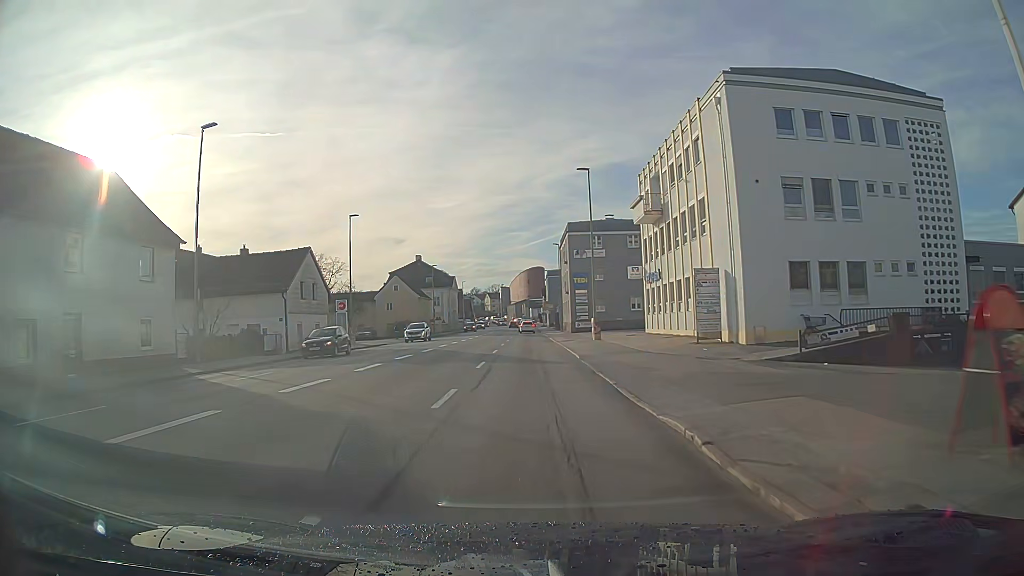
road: tertiary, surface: asphalt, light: Day
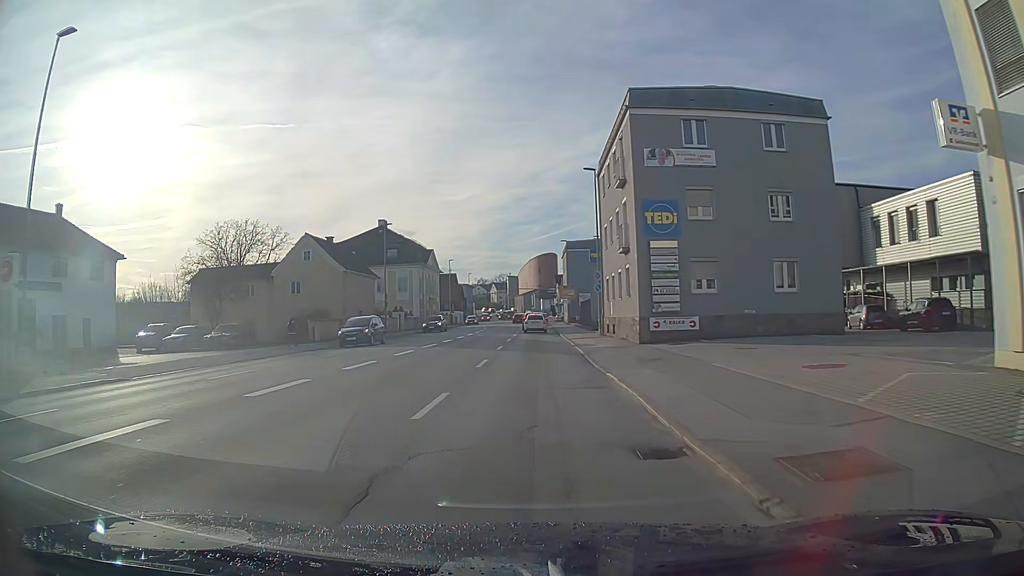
(-0.2, +37.6) m; -1°
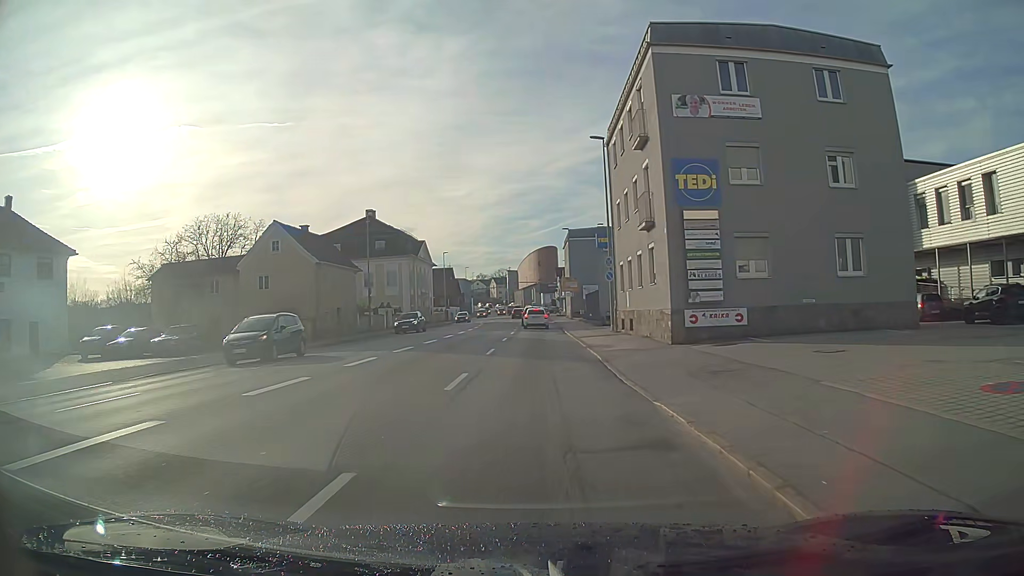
(0.0, +6.1) m; 0°
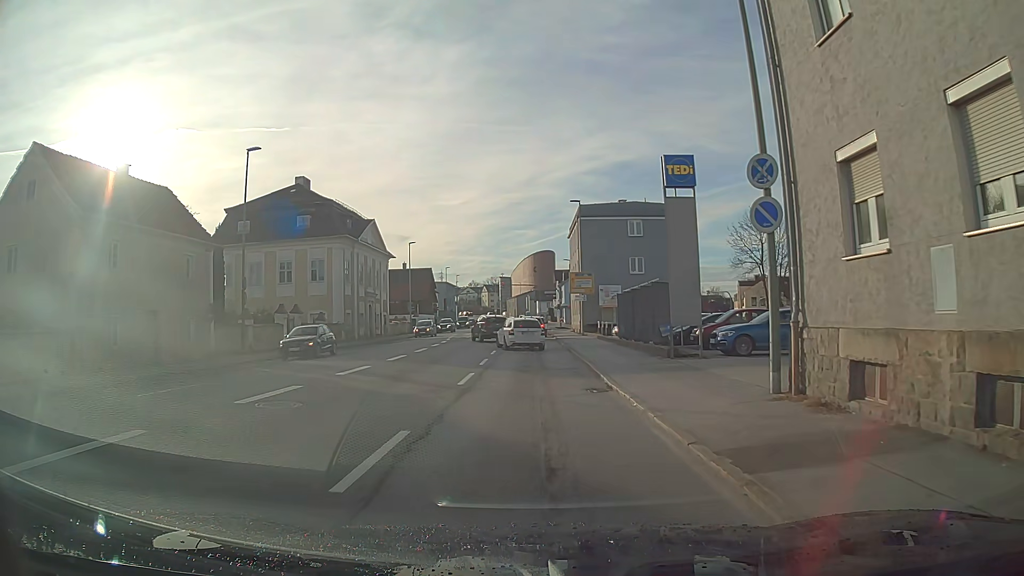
(+0.1, +24.0) m; 0°
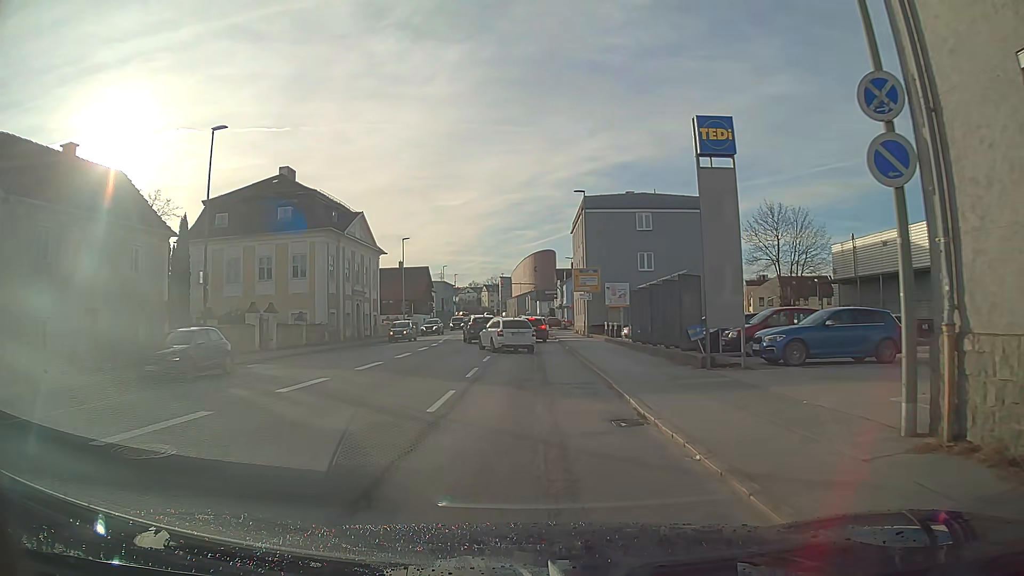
(0.0, +4.2) m; 0°
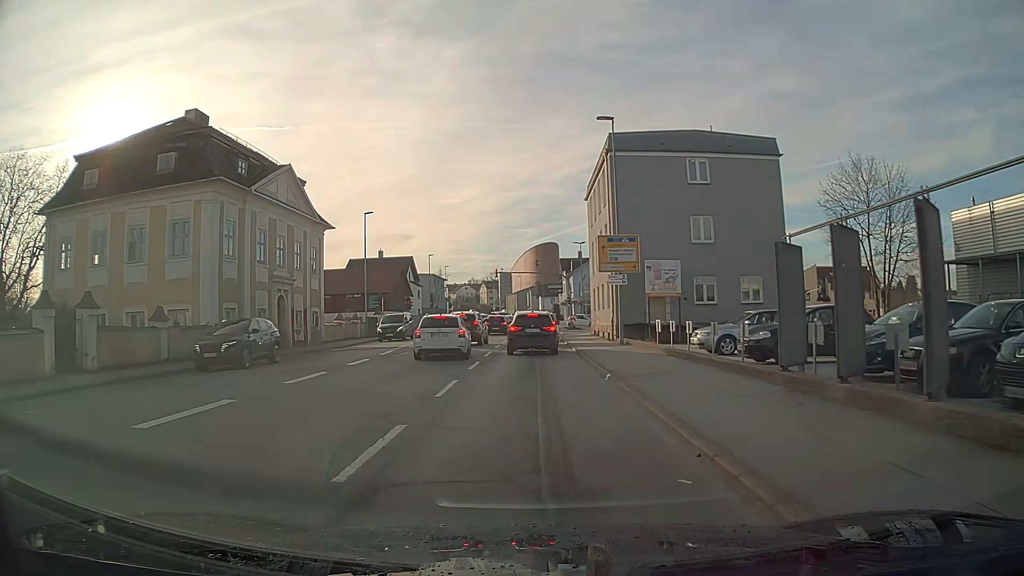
(0.0, +16.8) m; 0°
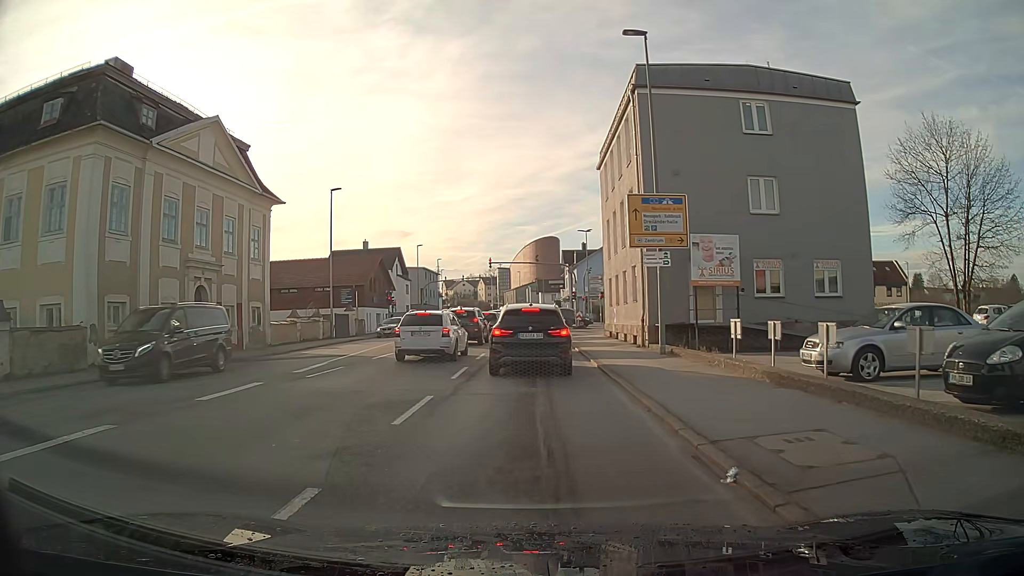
(0.0, +9.1) m; 0°
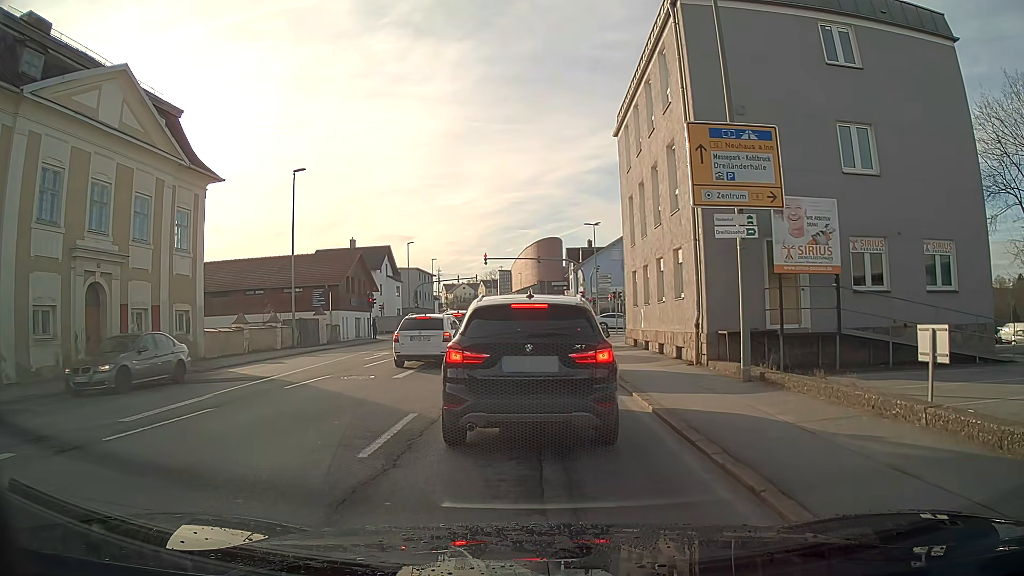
(0.0, +7.6) m; -1°
(0, +10) (0, +20) (0, +30) (+1, +40) (+1, +50) (+1, +60) (+2, +70) (+1, +80) (+1, +90) (+1, +100) m
